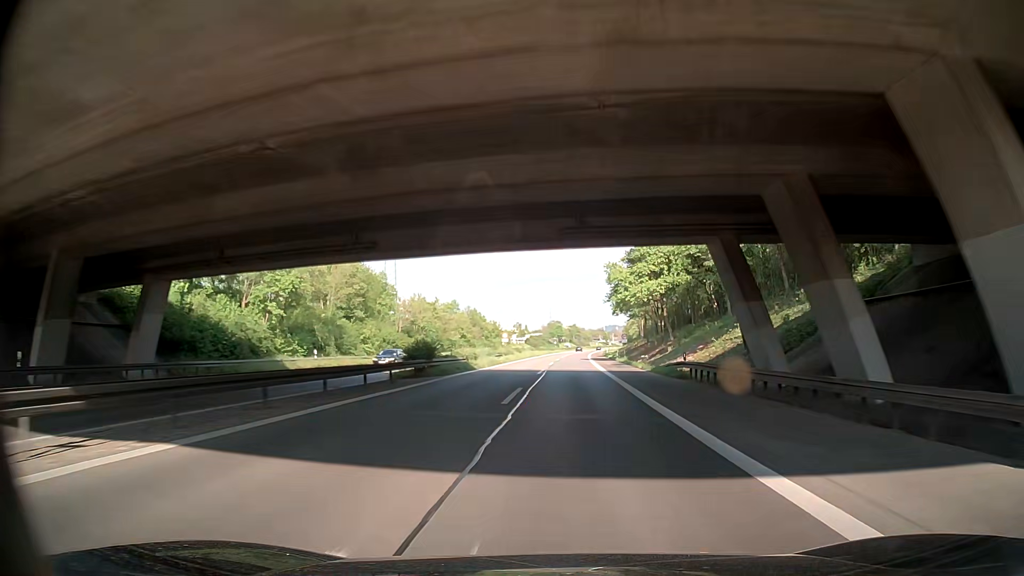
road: trunk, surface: asphalt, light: Day
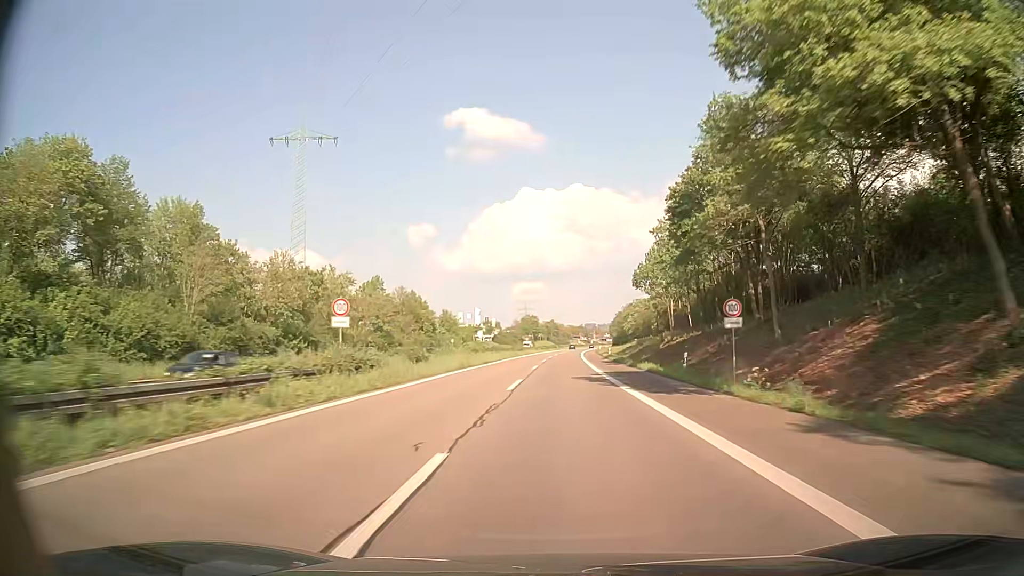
(+0.6, +49.8) m; +2°
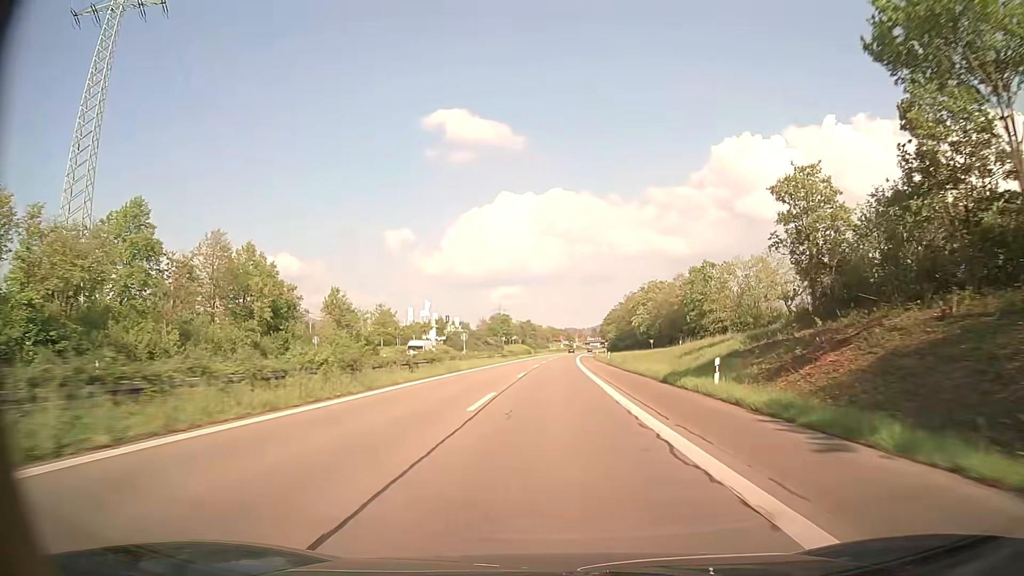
(+0.9, +58.6) m; +2°
(0, +10) (0, +20) (0, +30) (0, +40) (+1, +50) (+1, +60) (+1, +70) (+1, +80) (+2, +90) (+2, +100) m
